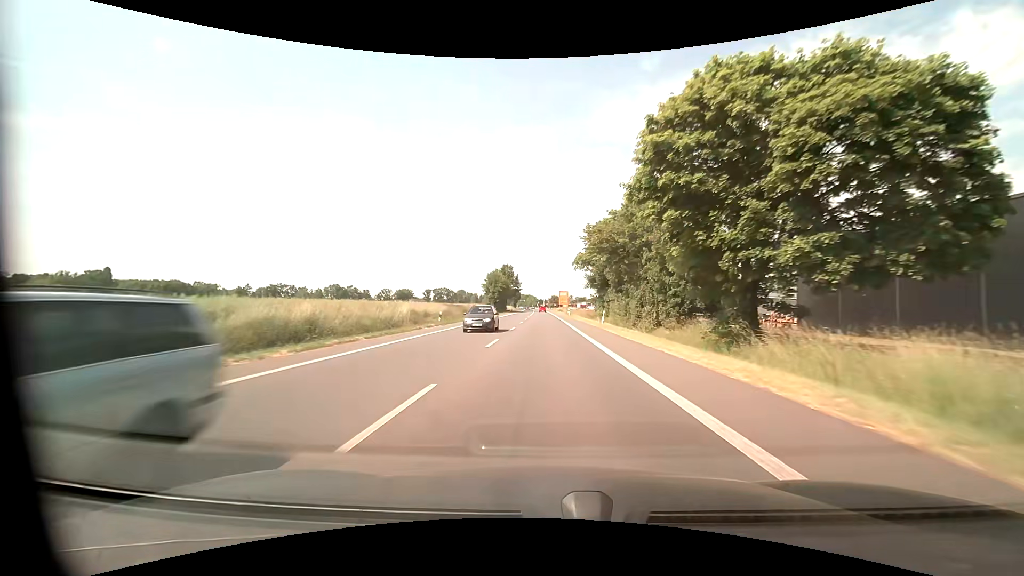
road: primary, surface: asphalt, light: Day
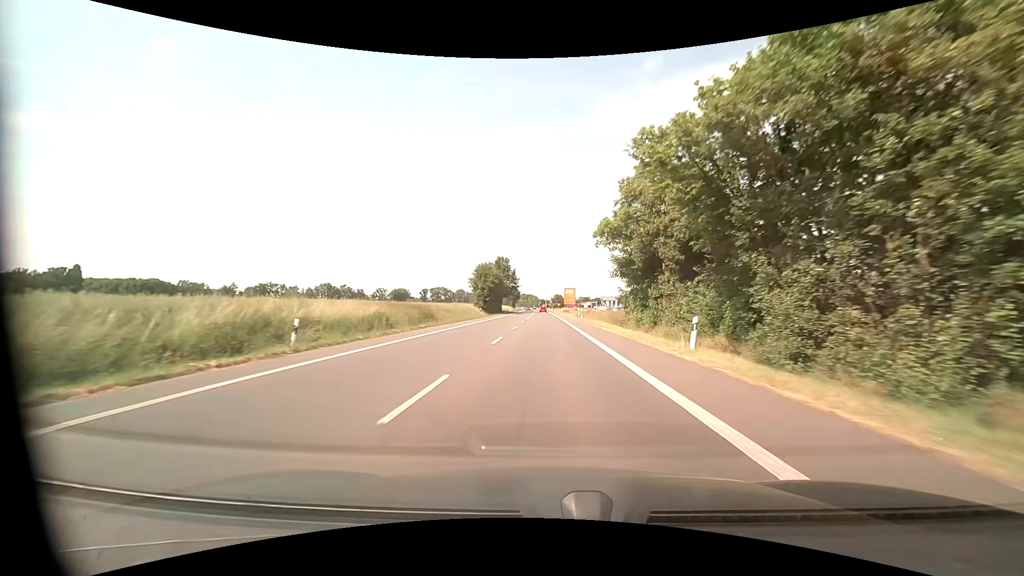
(0.0, +23.2) m; 0°
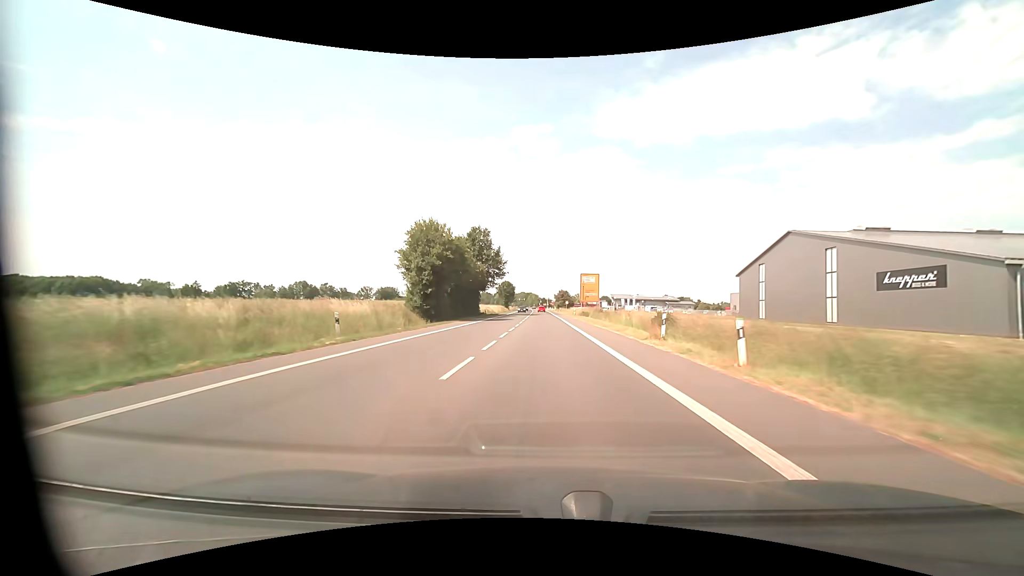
(-0.4, +46.4) m; 0°
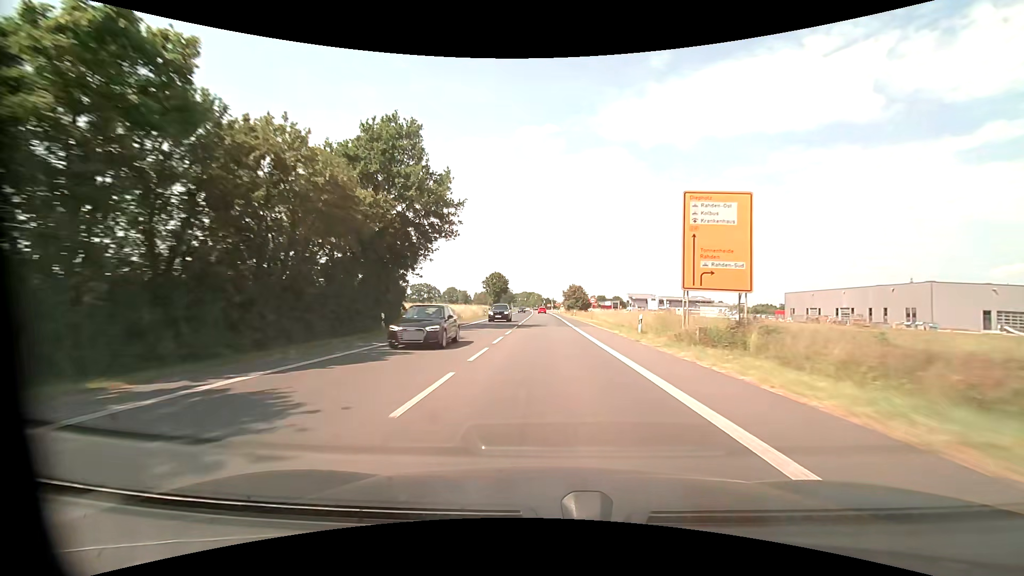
(-0.3, +46.4) m; -1°
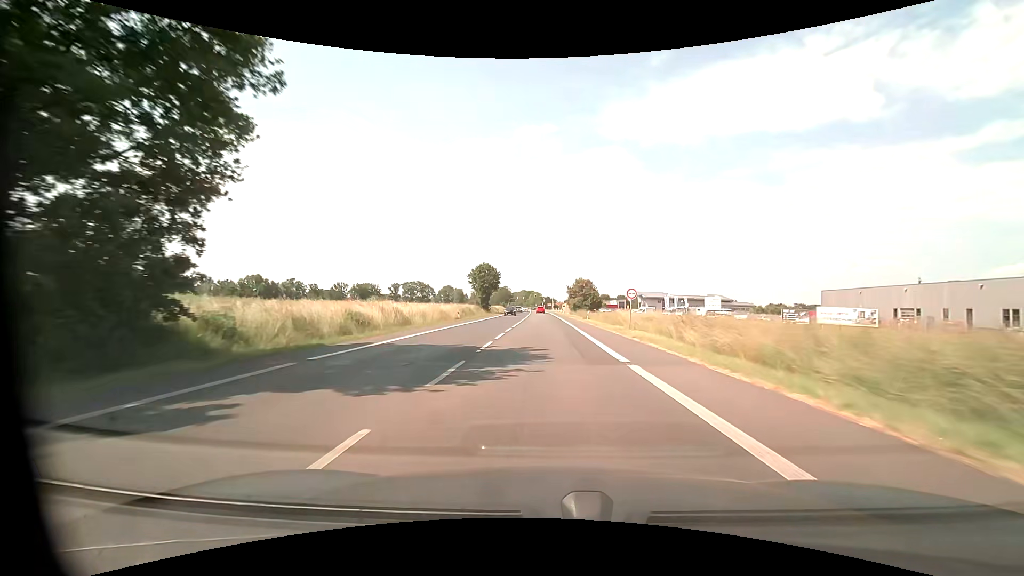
(0.0, +23.2) m; 0°
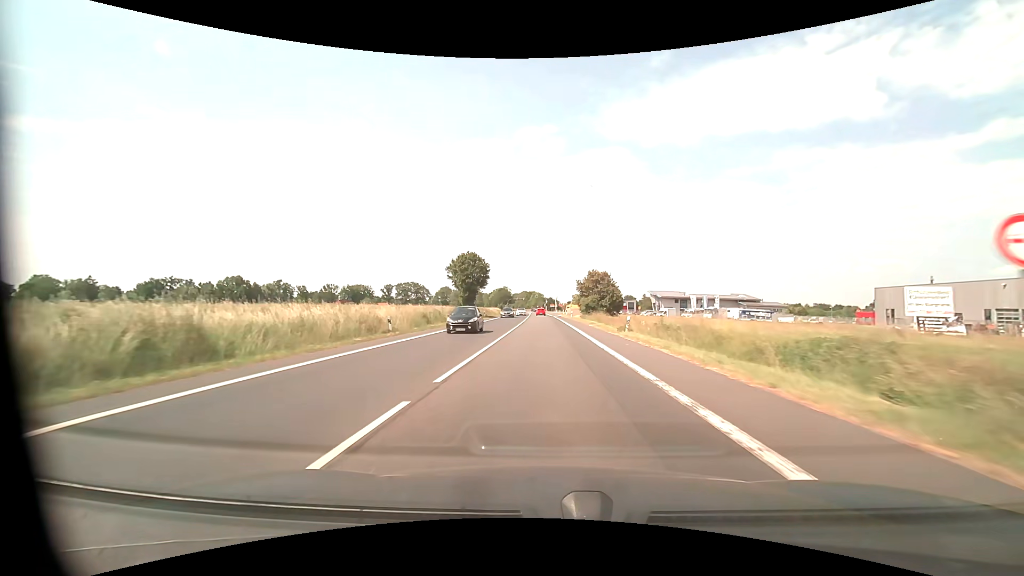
(-0.1, +23.2) m; 0°
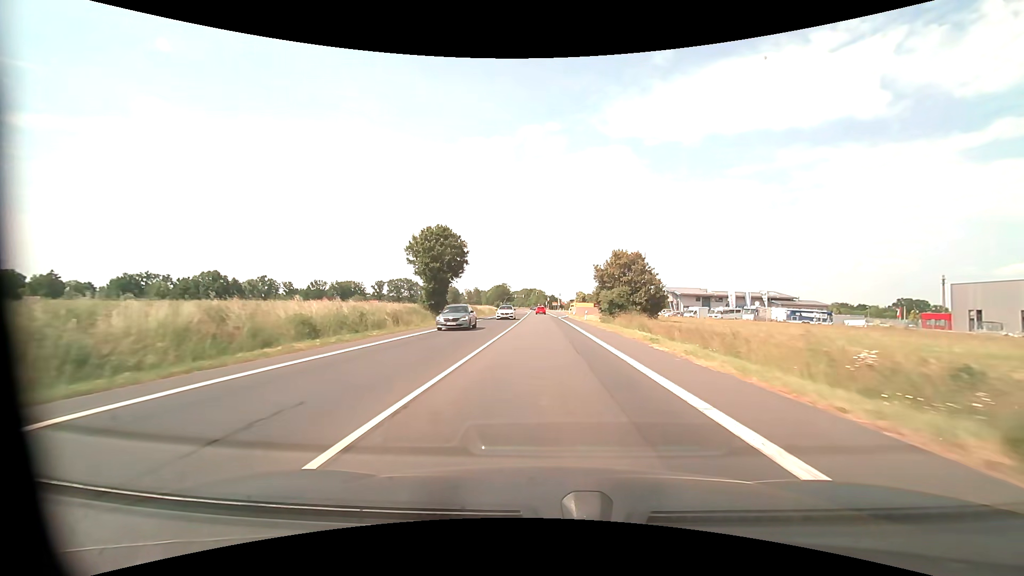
(0.0, +23.2) m; 0°
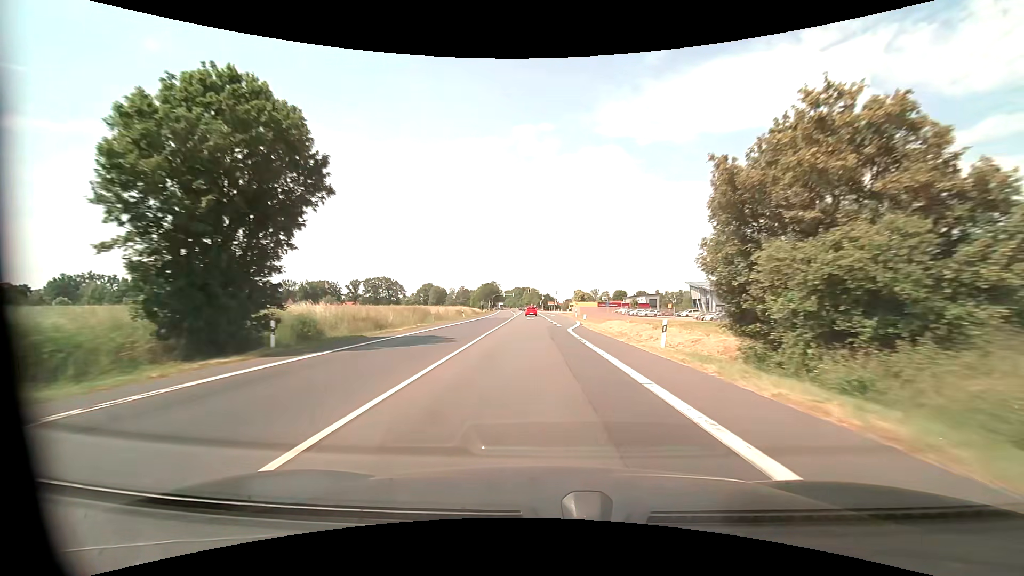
(+0.1, +34.8) m; +1°
(0, +10) (0, +20) (0, +30) (+1, +40) (+1, +50) (+1, +60) (+1, +70) (+1, +80) (+1, +90) (+1, +100) m
